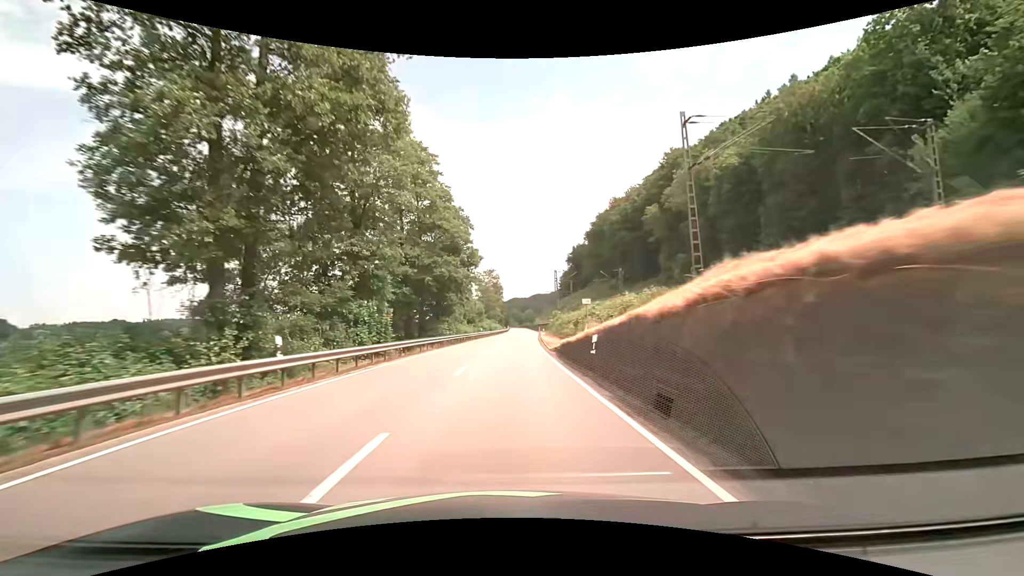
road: primary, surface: asphalt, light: Day
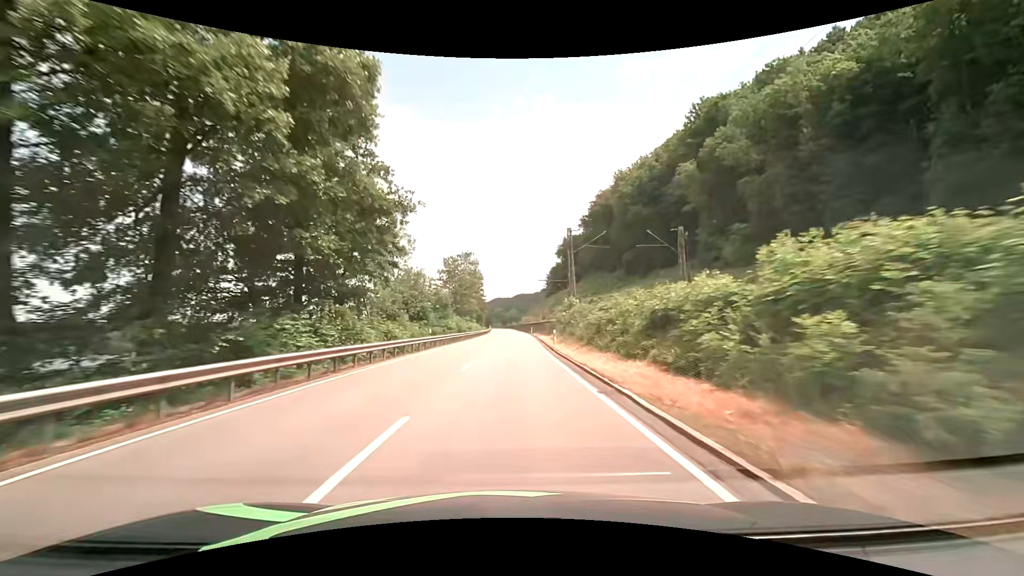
(+0.5, +34.5) m; +2°
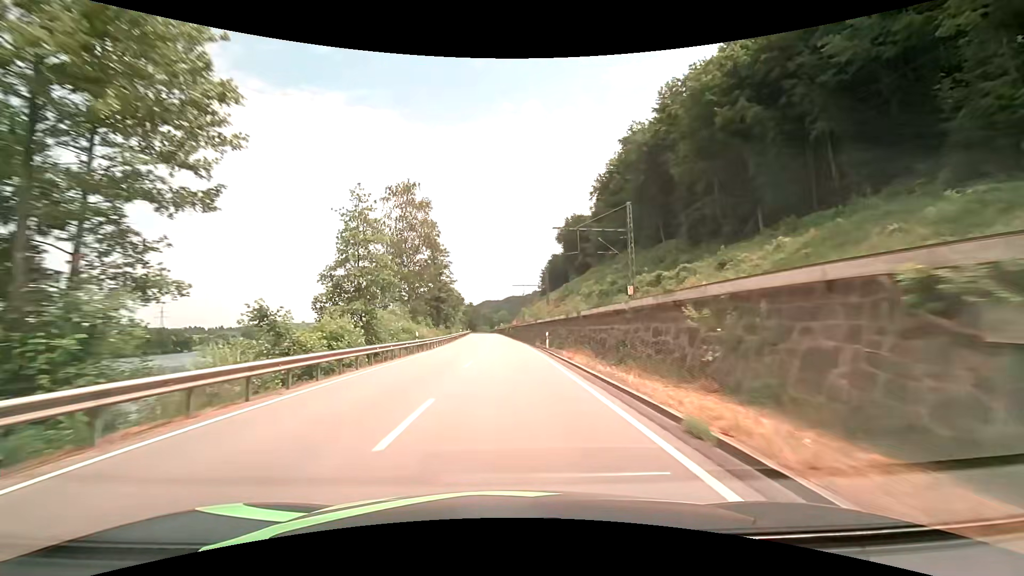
(+1.3, +57.4) m; +1°
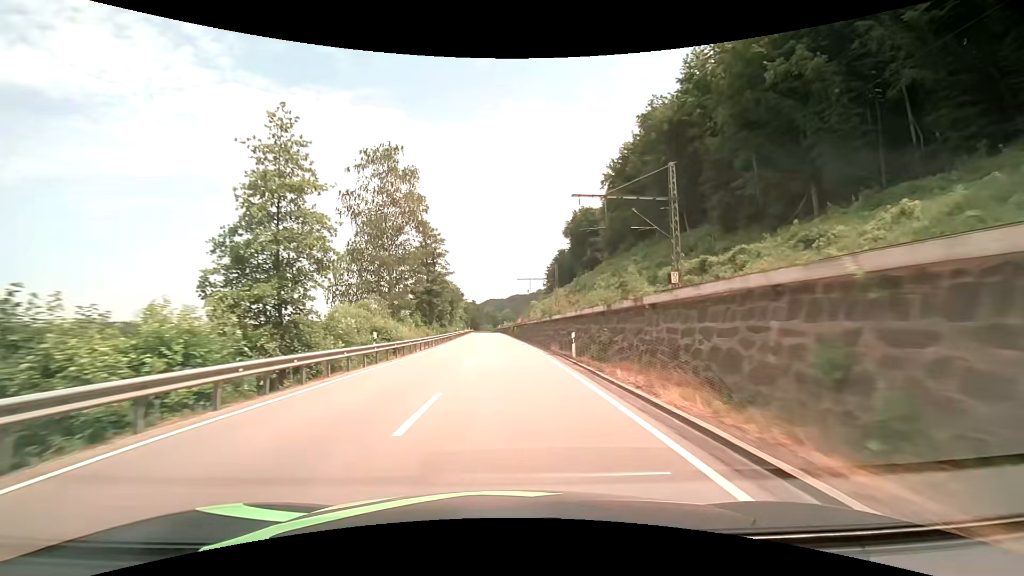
(-0.1, +11.4) m; 0°
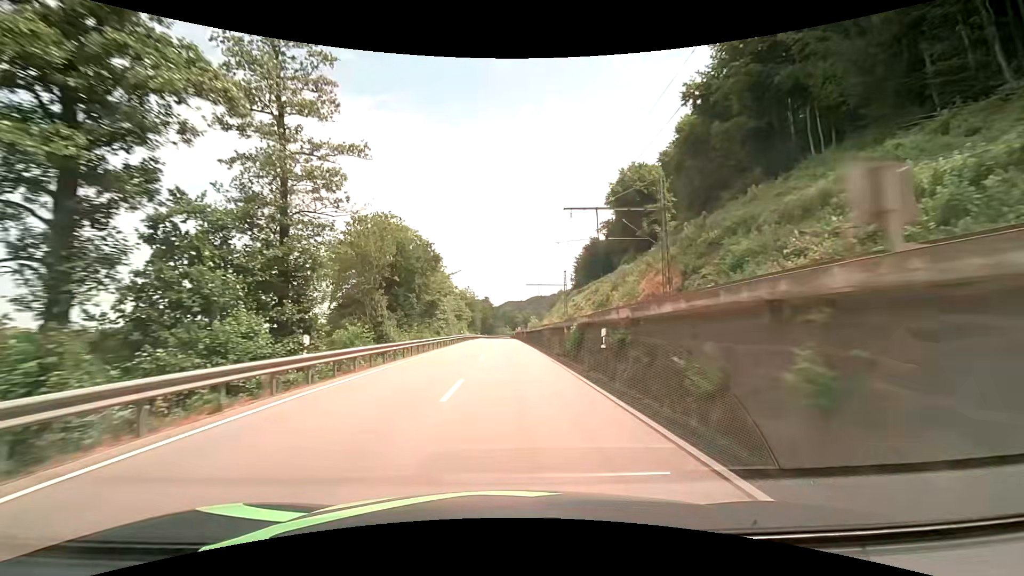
(-1.2, +56.7) m; -2°
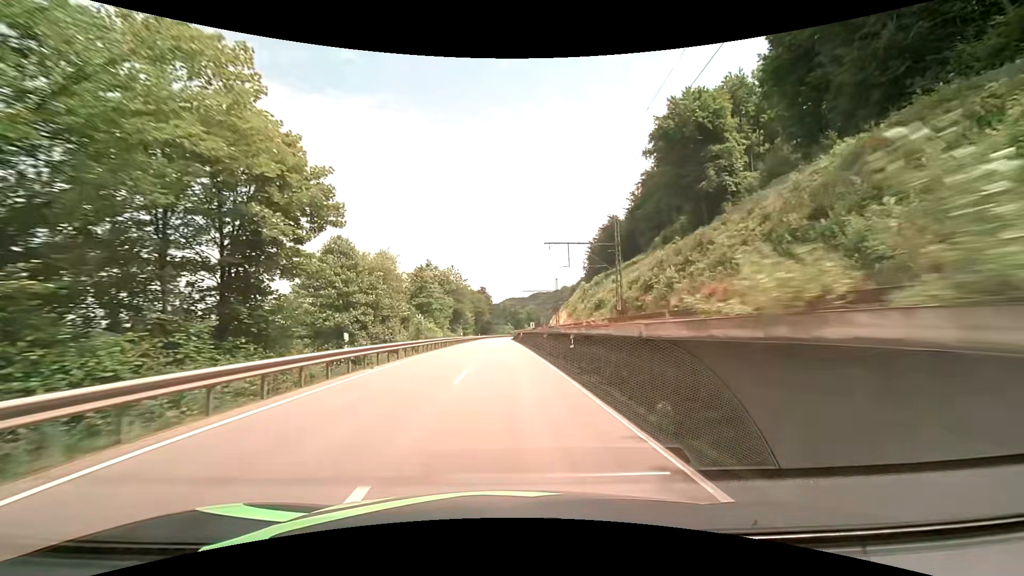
(-0.3, +44.7) m; 0°
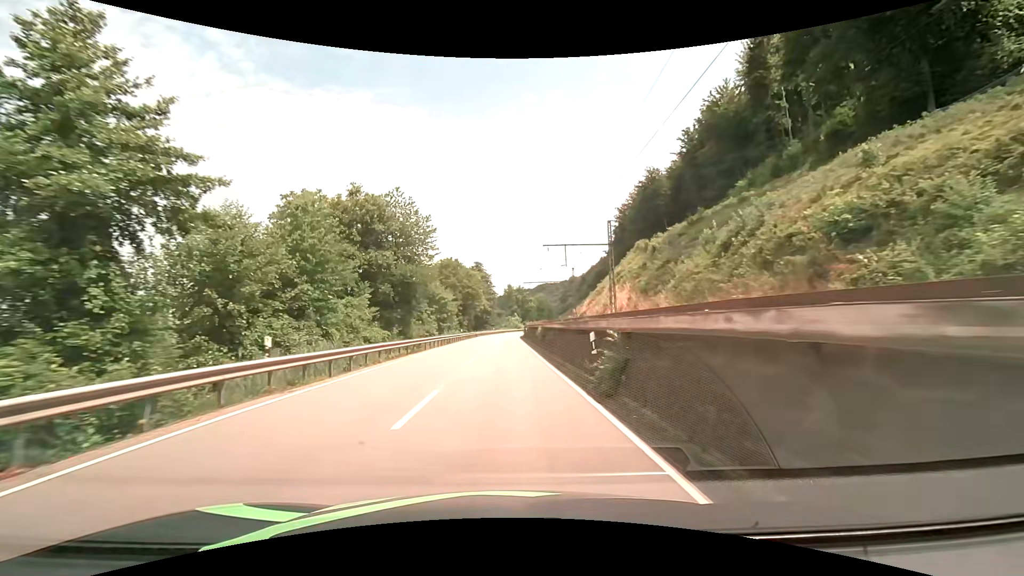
(-0.4, +53.1) m; -1°
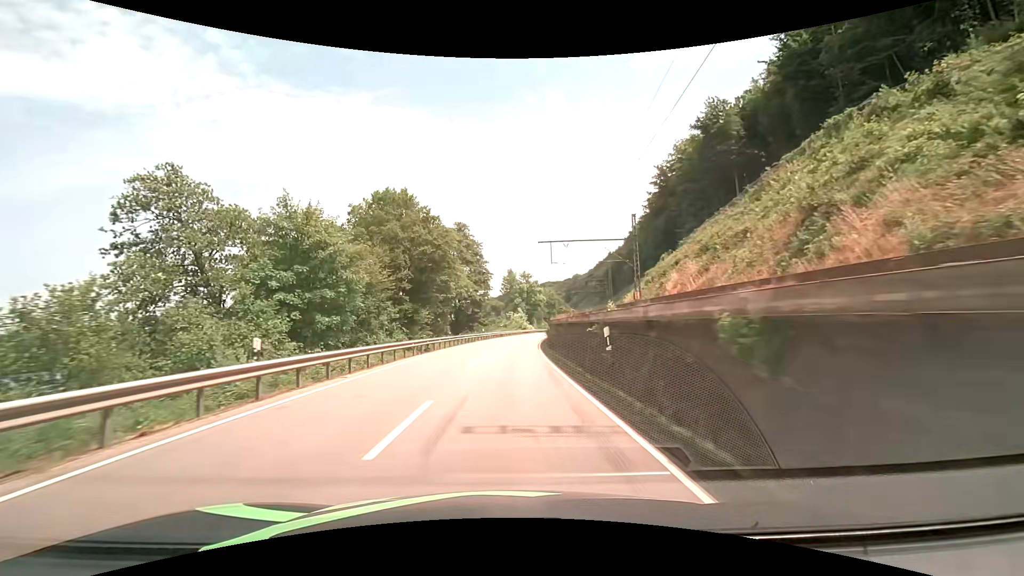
(0.0, +49.0) m; 0°
(0, +10) (0, +20) (0, +30) (+1, +40) (+2, +50) (+2, +60) (+4, +70) (+5, +80) (+7, +90) (+8, +99) m
